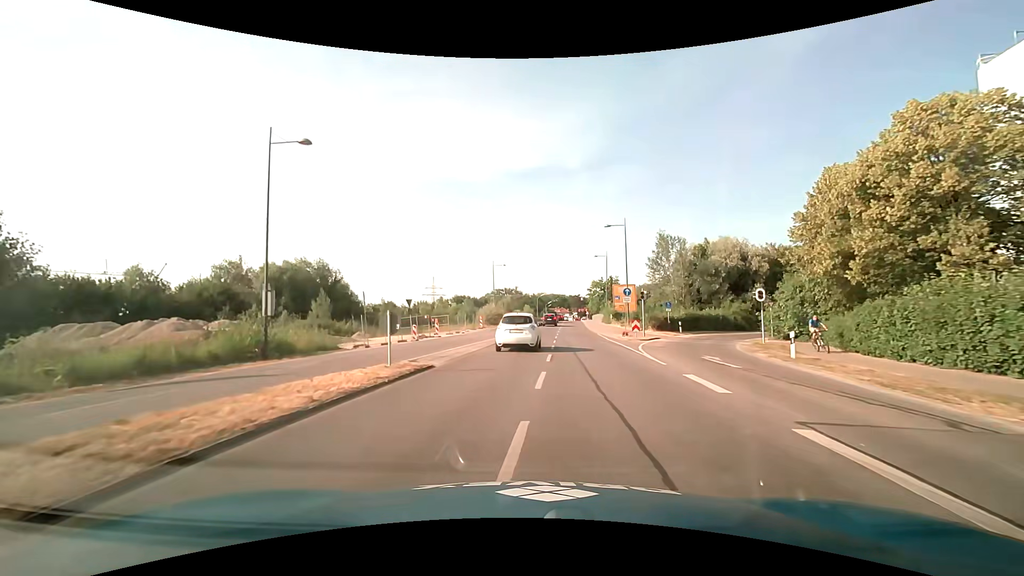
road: secondary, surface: asphalt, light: Day
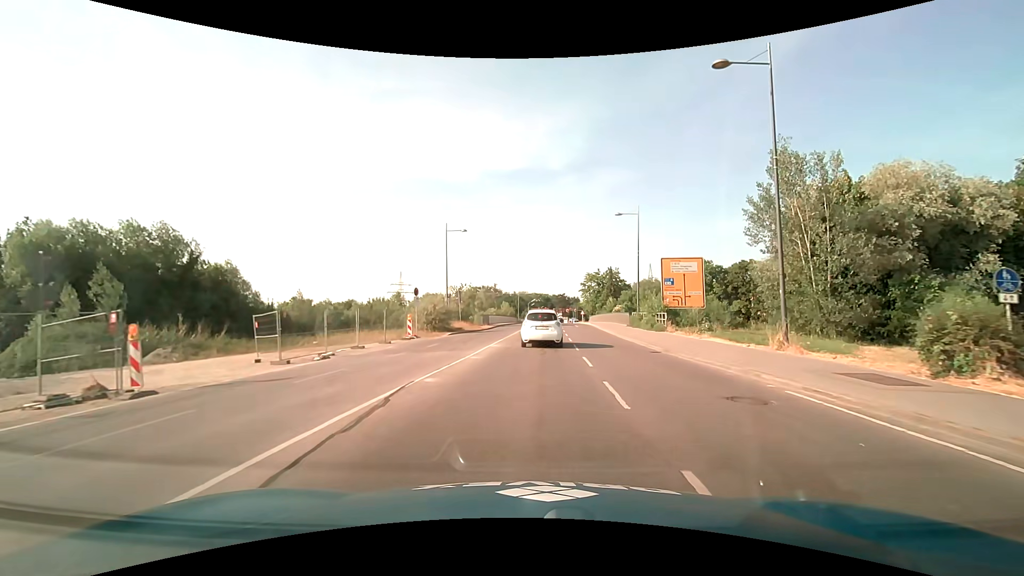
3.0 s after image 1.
(+0.5, +32.2) m; +3°
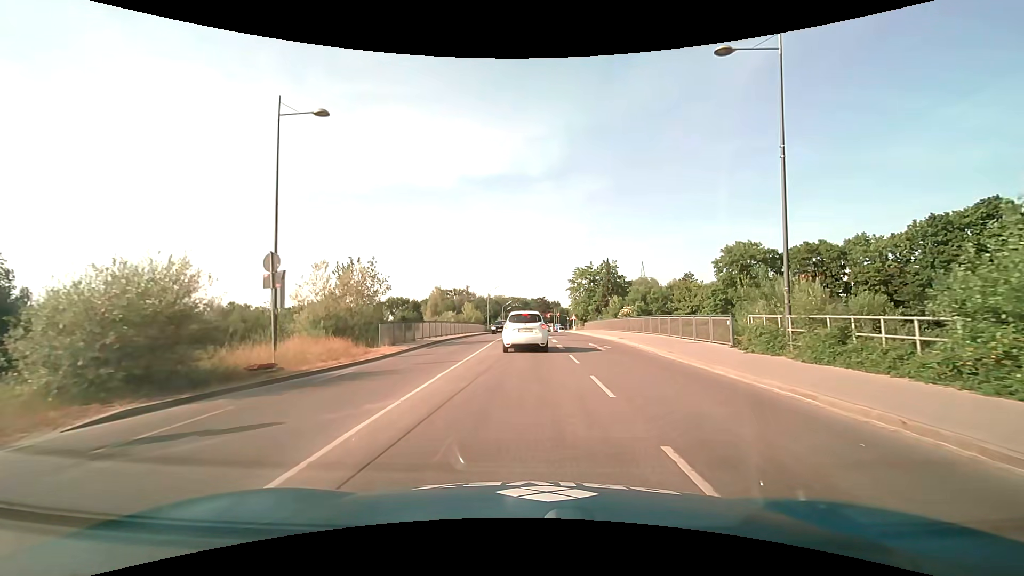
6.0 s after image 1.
(+0.7, +28.9) m; +2°
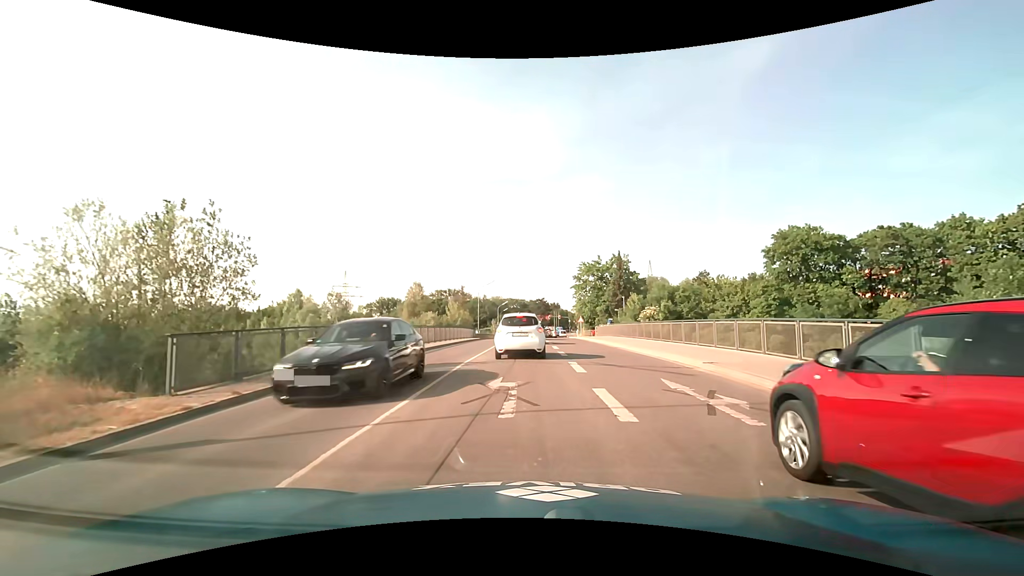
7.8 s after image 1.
(0.0, +13.5) m; 0°
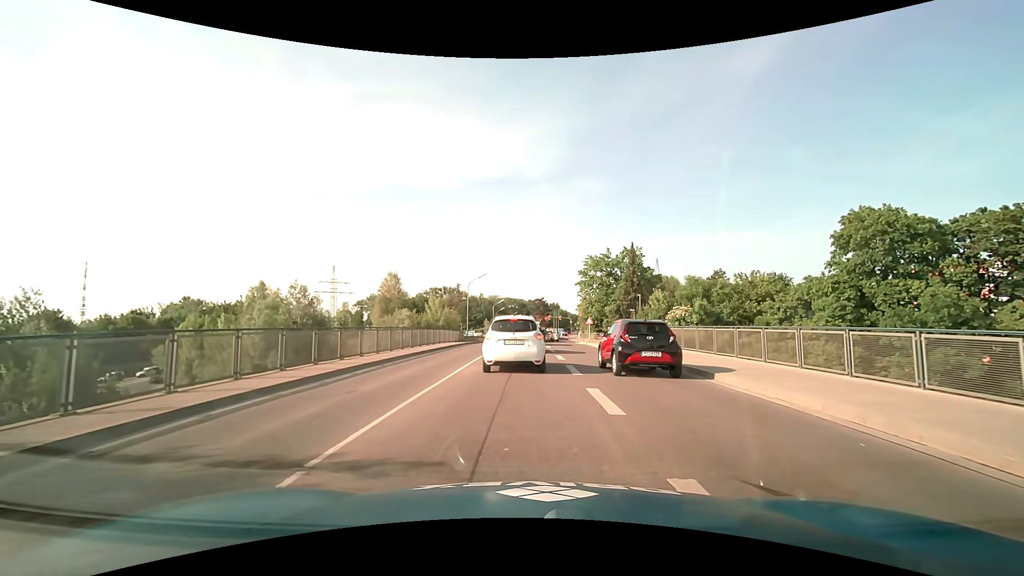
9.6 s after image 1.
(0.0, +11.0) m; 0°
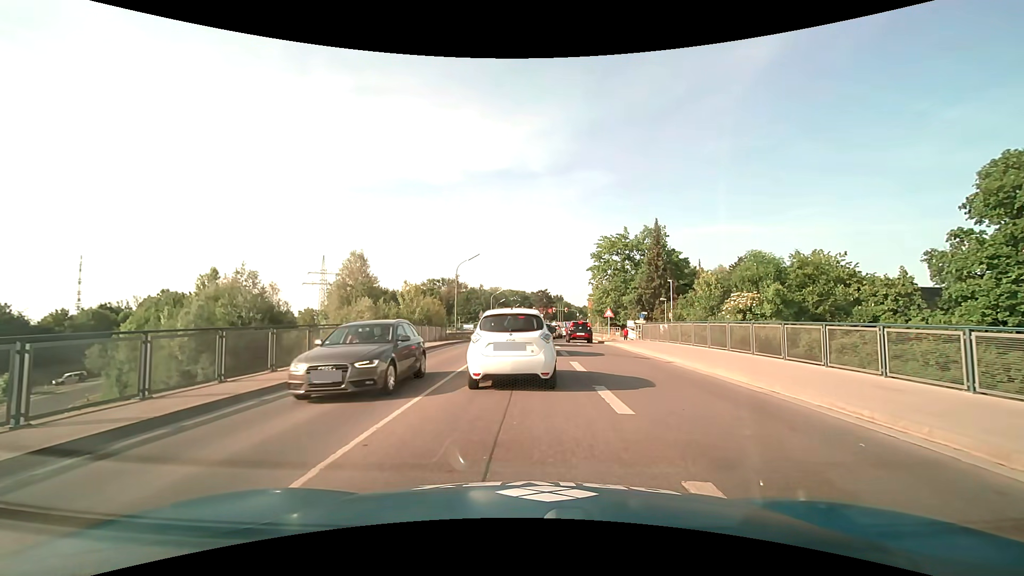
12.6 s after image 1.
(0.0, +11.8) m; 0°
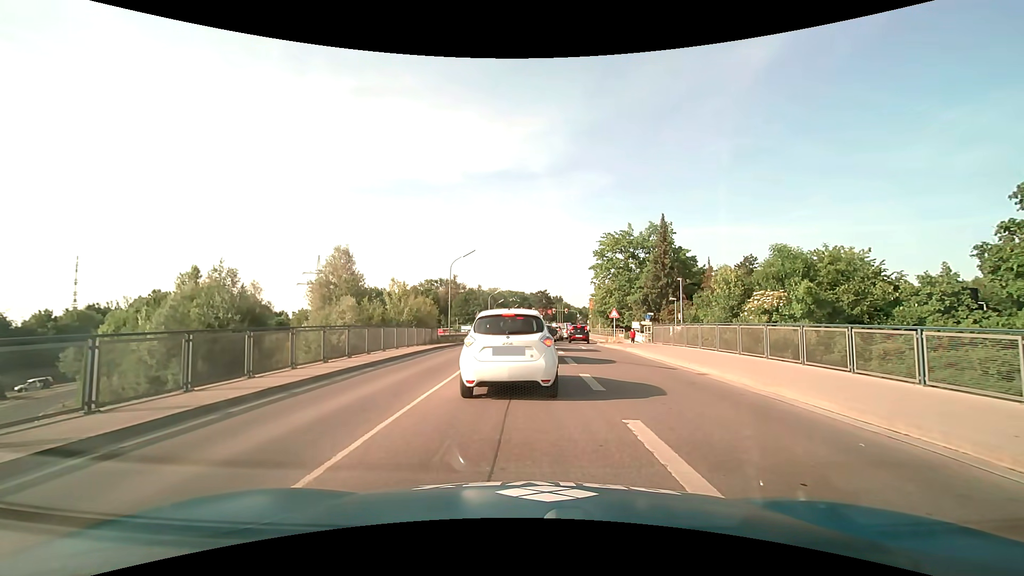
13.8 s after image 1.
(0.0, +3.3) m; 0°
